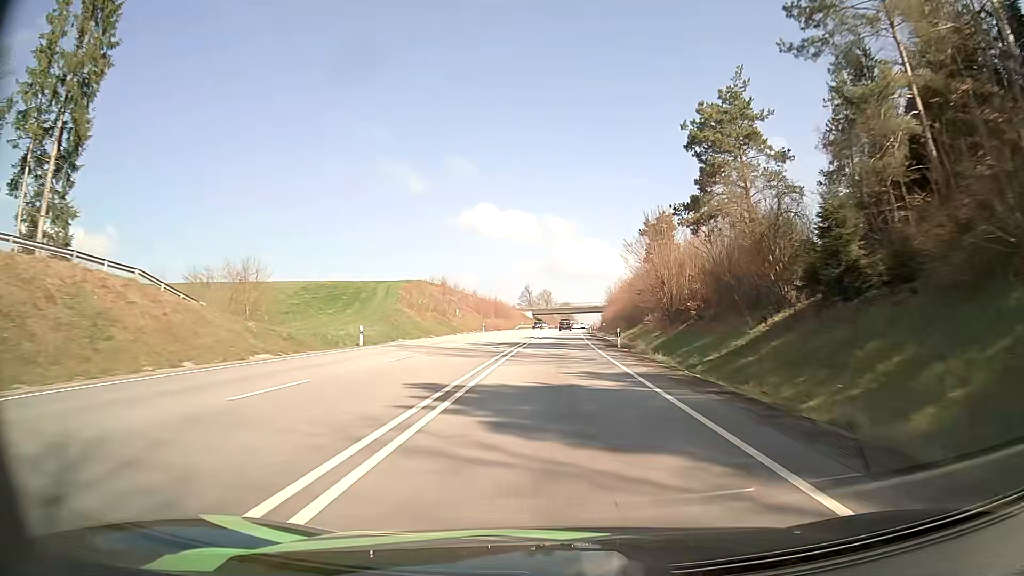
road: primary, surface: asphalt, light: Day
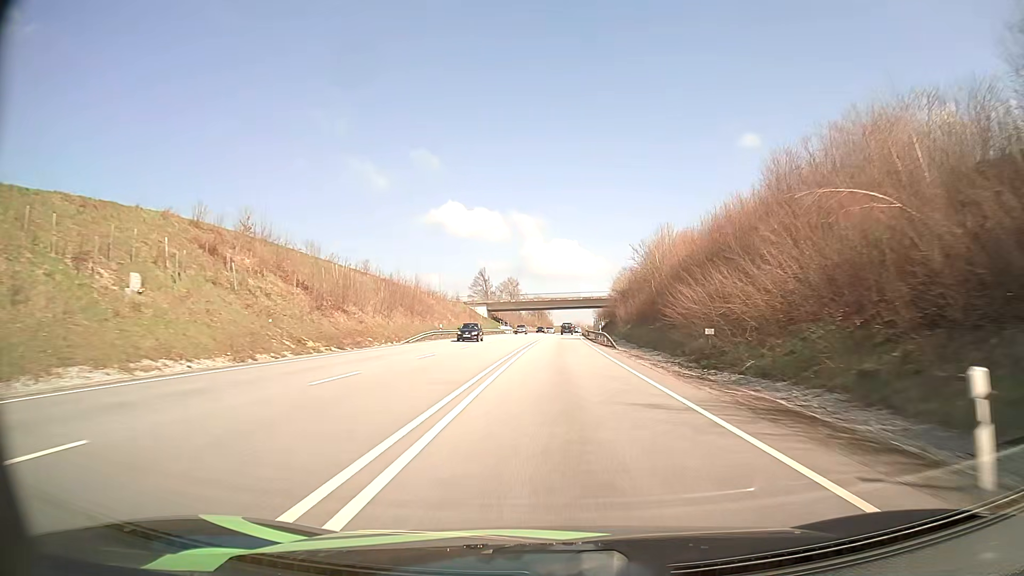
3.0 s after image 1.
(+1.2, +79.7) m; +2°
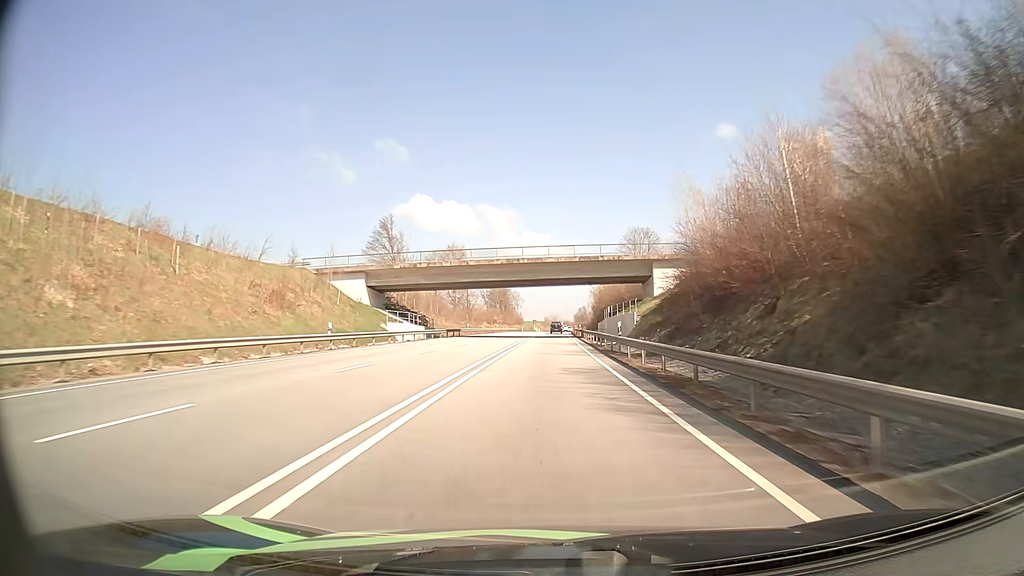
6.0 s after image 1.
(+1.8, +79.5) m; +2°
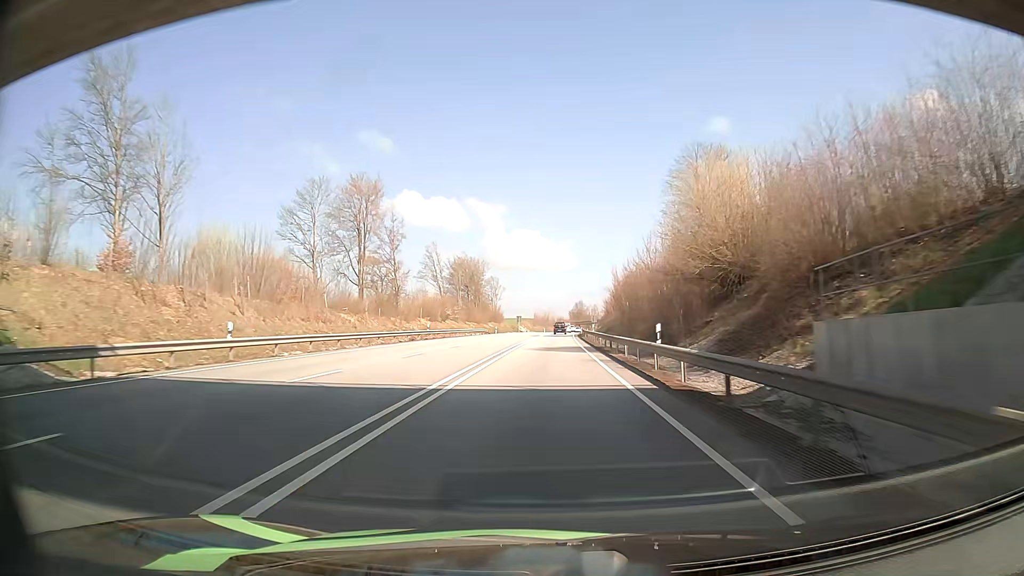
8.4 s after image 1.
(+0.5, +63.0) m; +1°
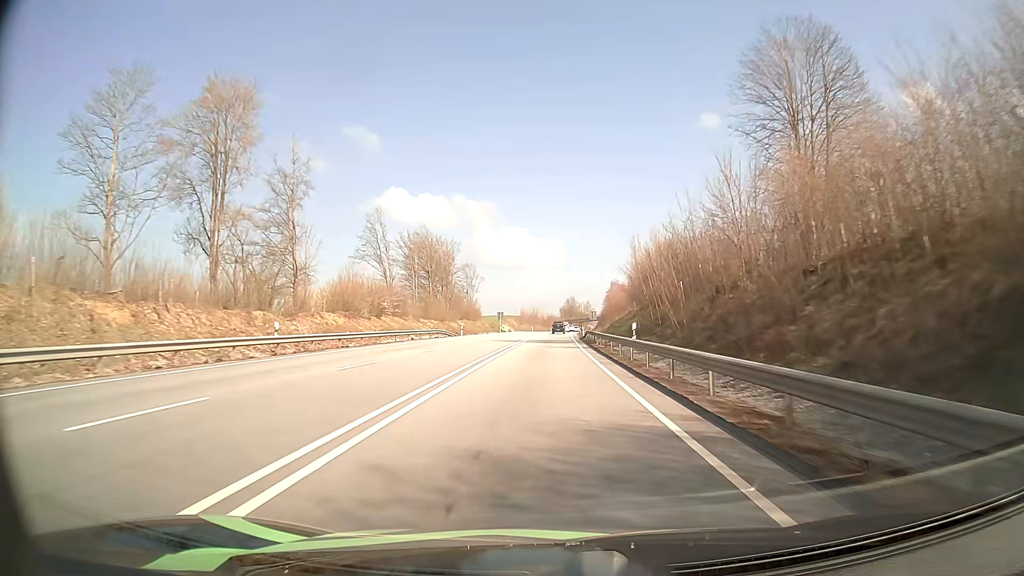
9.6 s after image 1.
(+0.4, +31.4) m; +1°
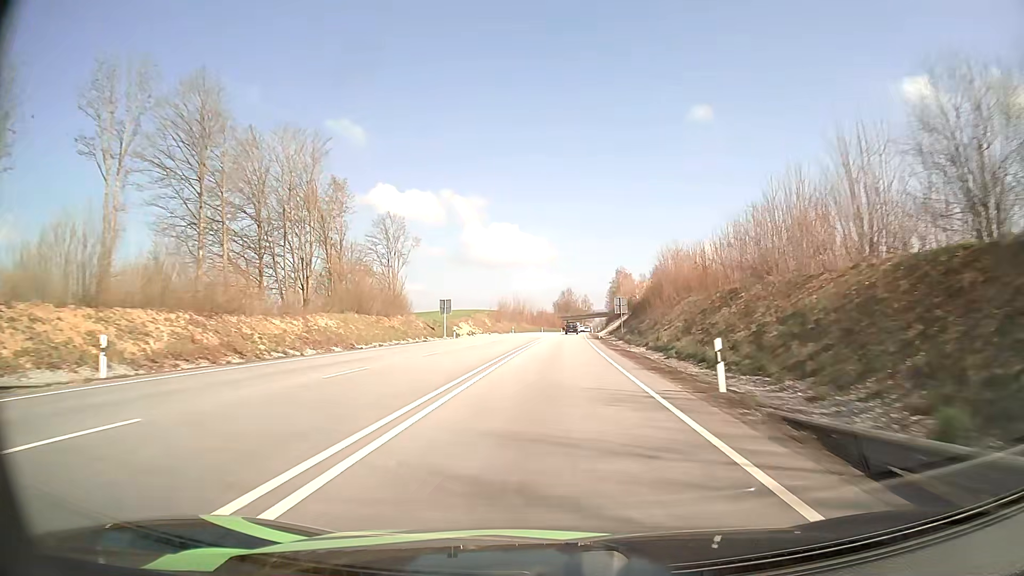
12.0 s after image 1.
(+0.6, +62.2) m; +1°
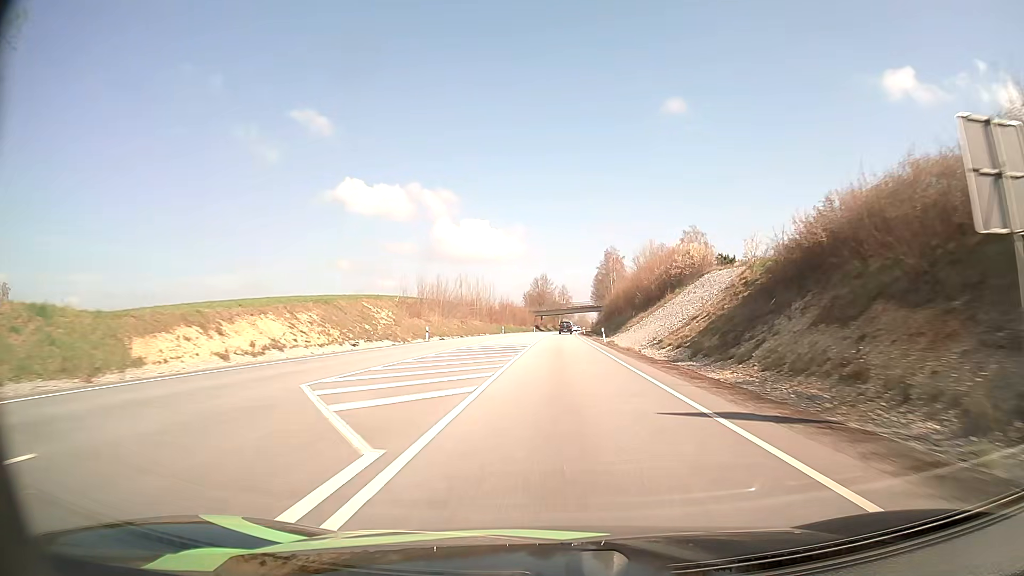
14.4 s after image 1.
(+1.0, +62.3) m; +2°
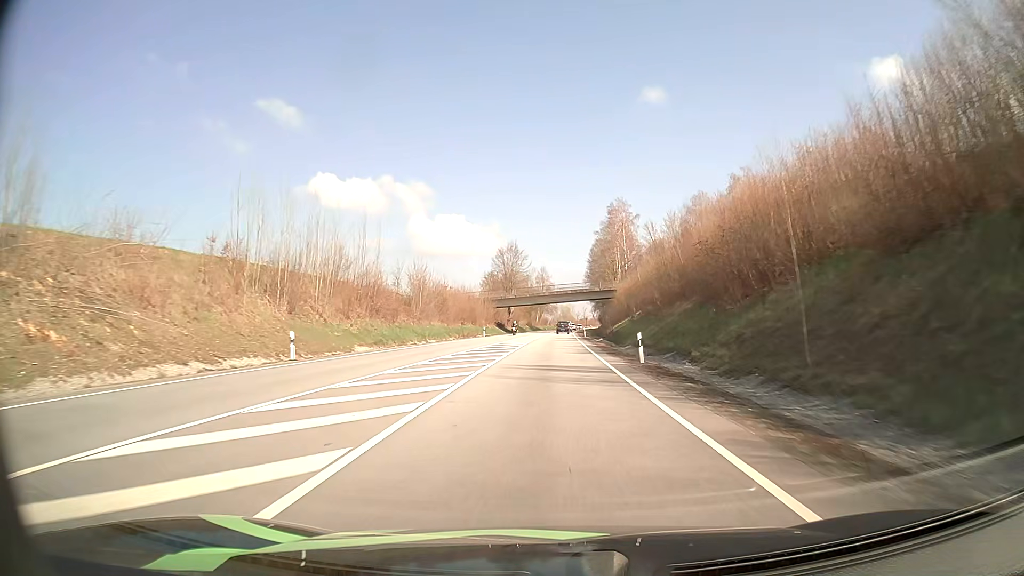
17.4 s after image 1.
(+1.6, +77.6) m; +2°
(0, +10) (0, +20) (0, +30) (0, +40) (0, +50) (0, +60) (+1, +70) (+1, +80) (+1, +90) (+1, +100) m
